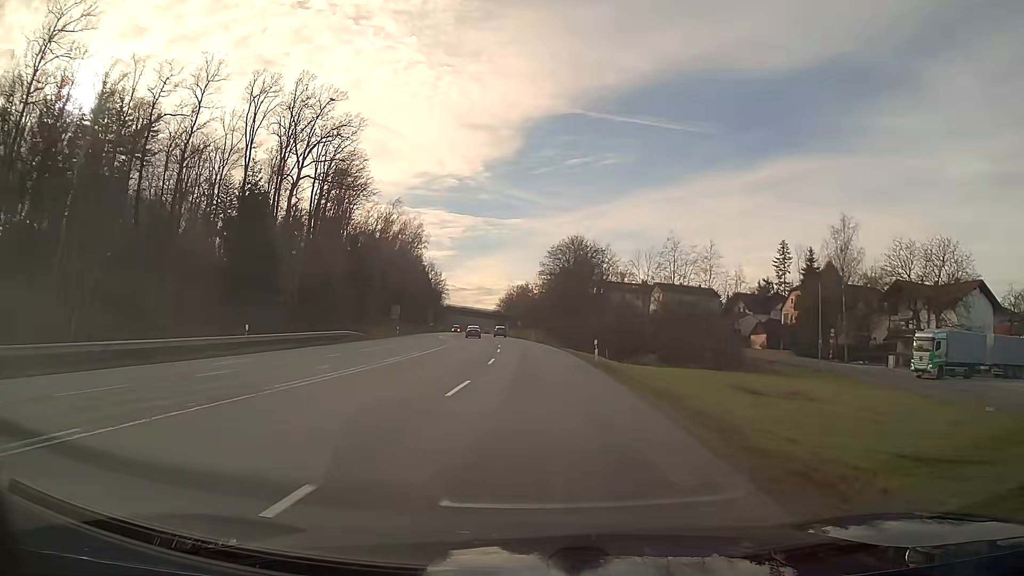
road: secondary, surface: asphalt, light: Day
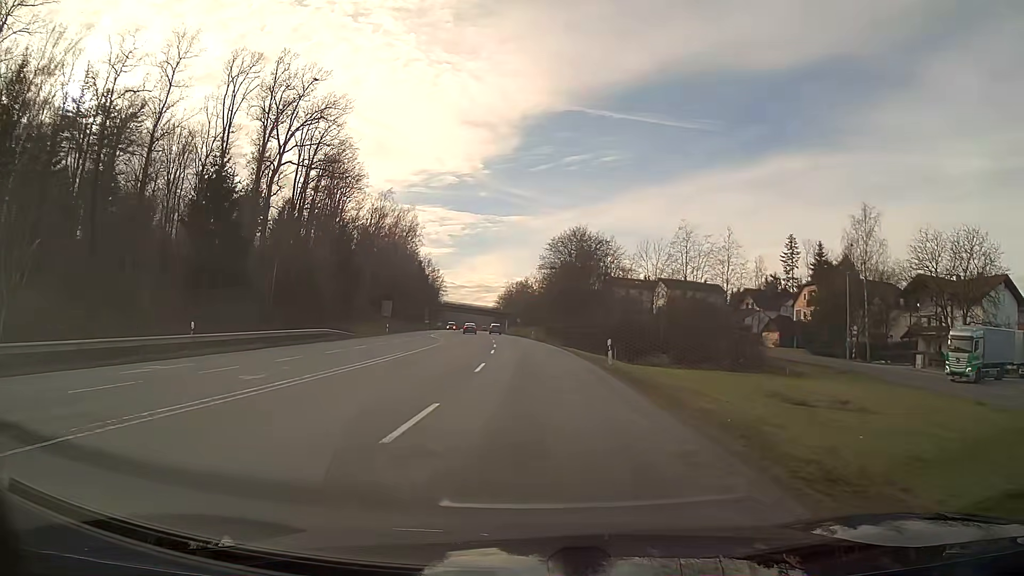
(0.0, +5.9) m; 0°
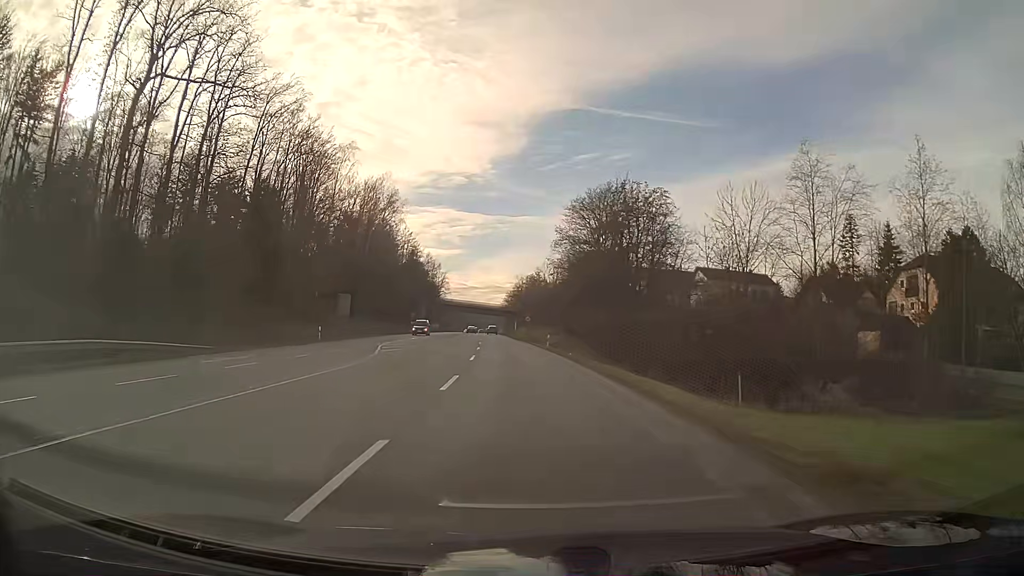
(-0.2, +28.5) m; -1°
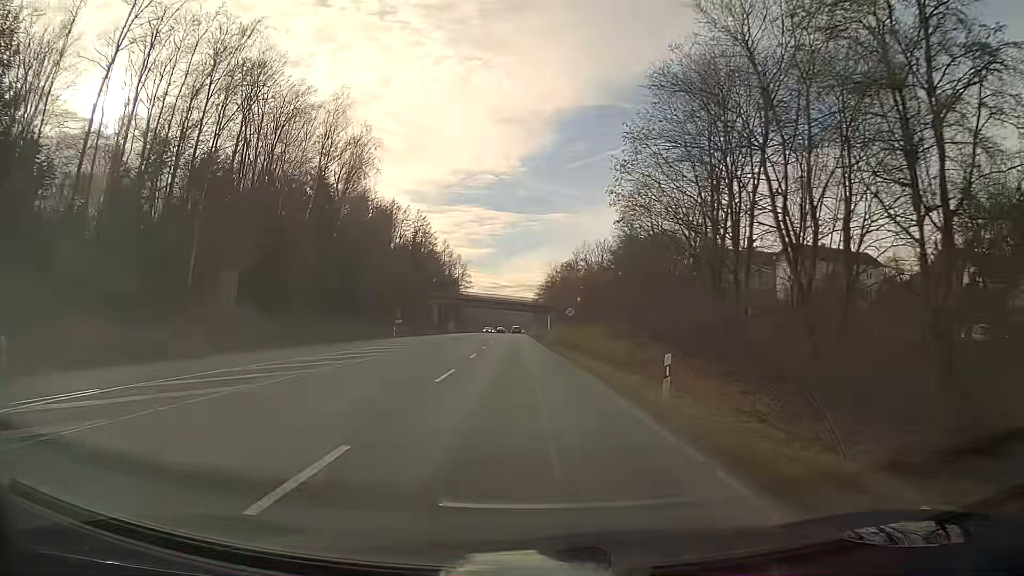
(-0.9, +34.7) m; -3°
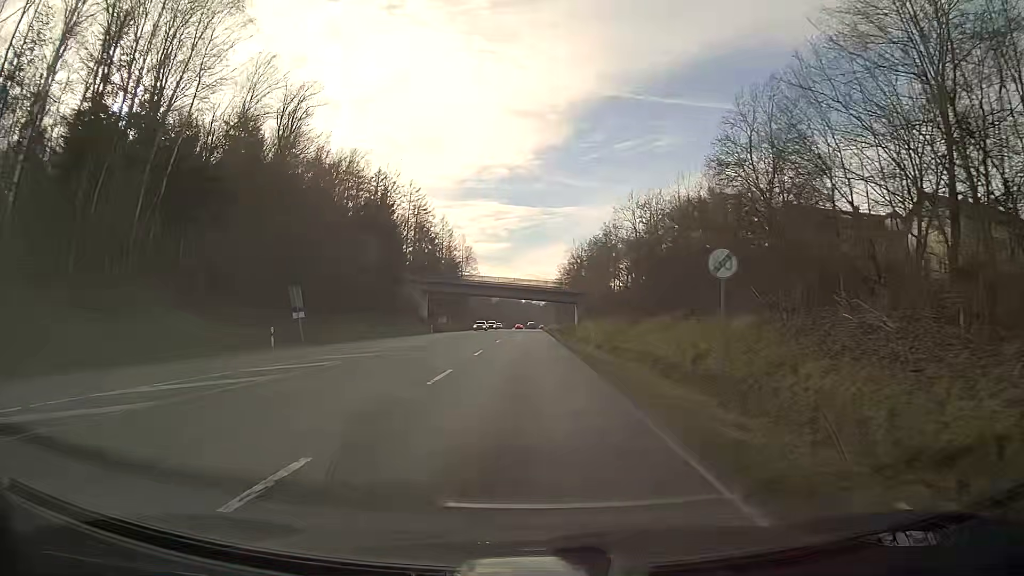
(-0.5, +36.4) m; -1°
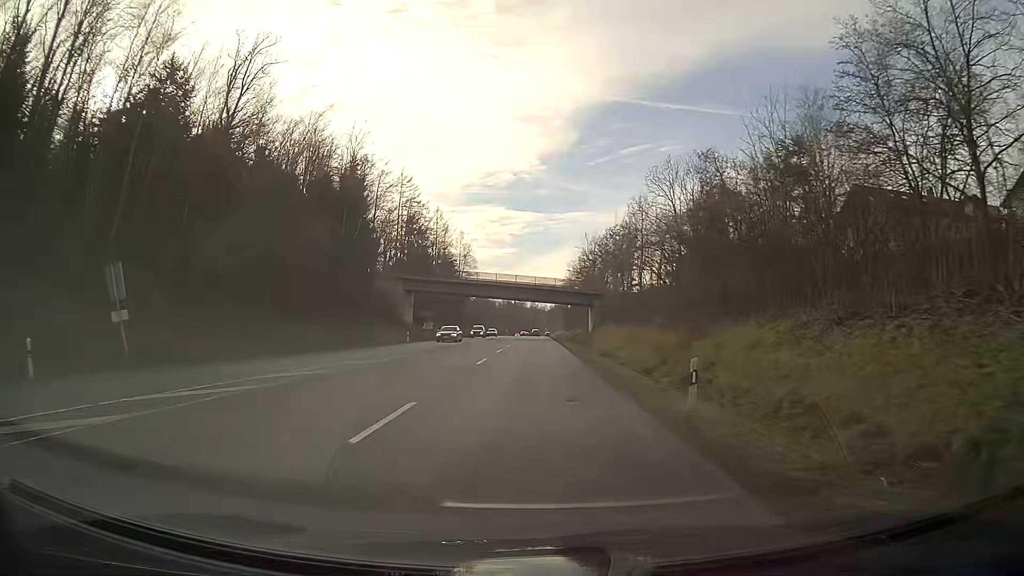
(0.0, +18.2) m; 0°
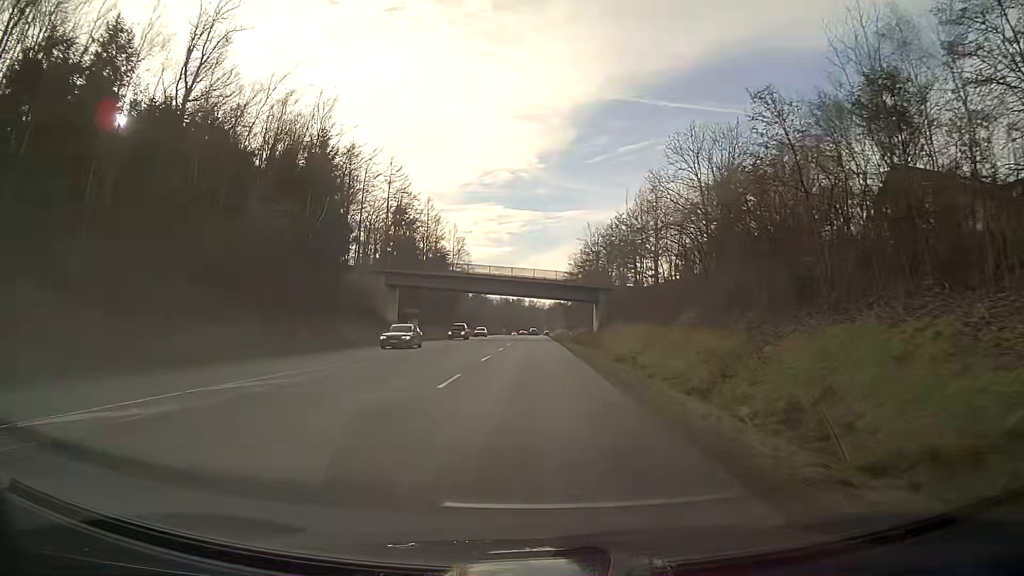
(0.0, +9.6) m; 0°
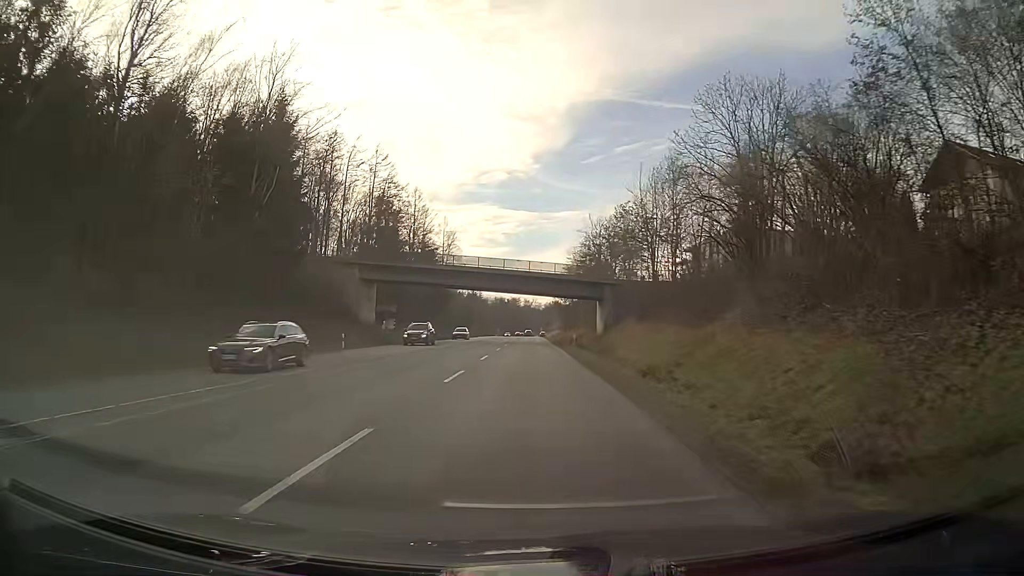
(0.0, +10.0) m; 0°
